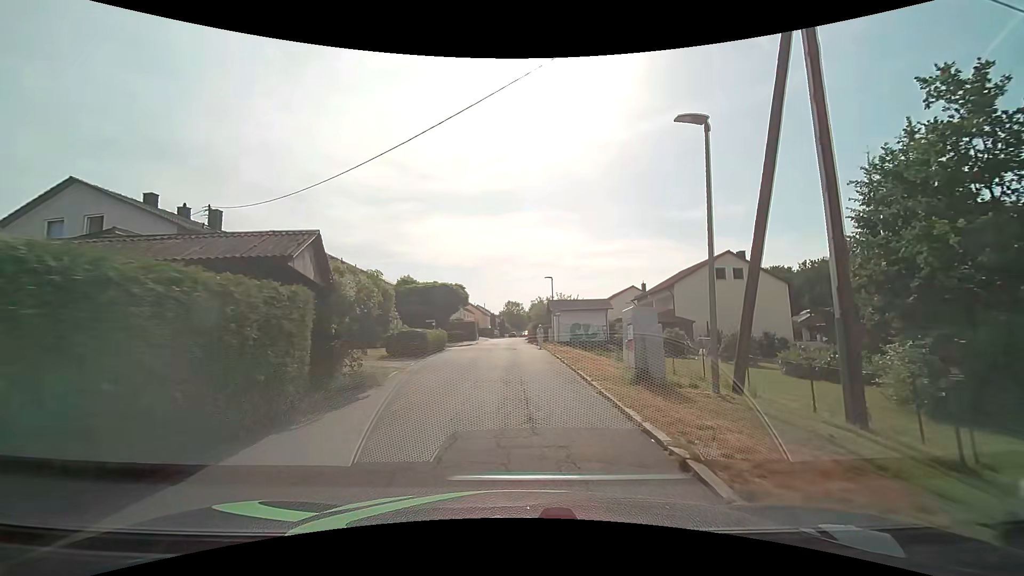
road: residential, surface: asphalt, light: Day
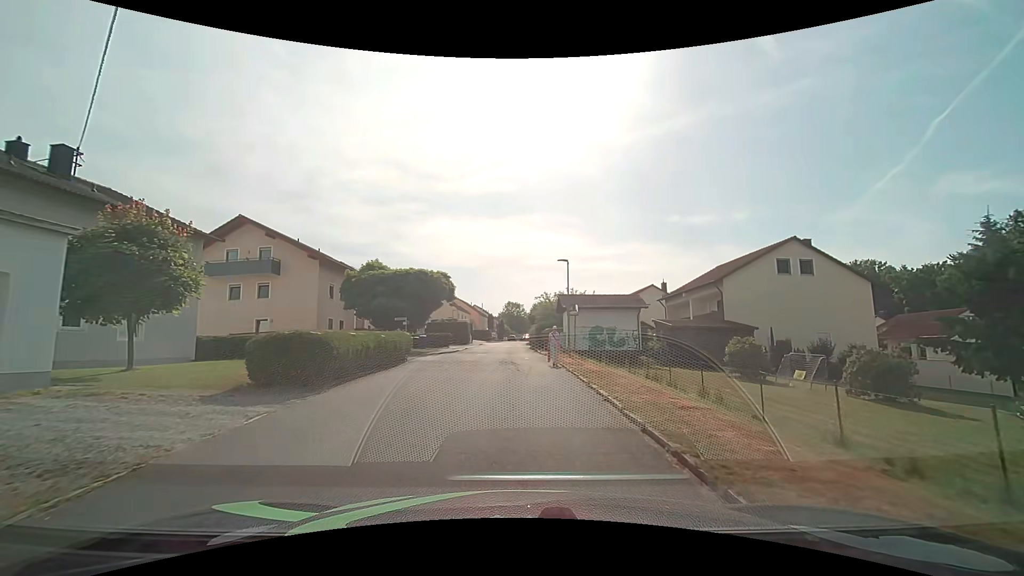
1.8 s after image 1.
(0.0, +11.4) m; 0°
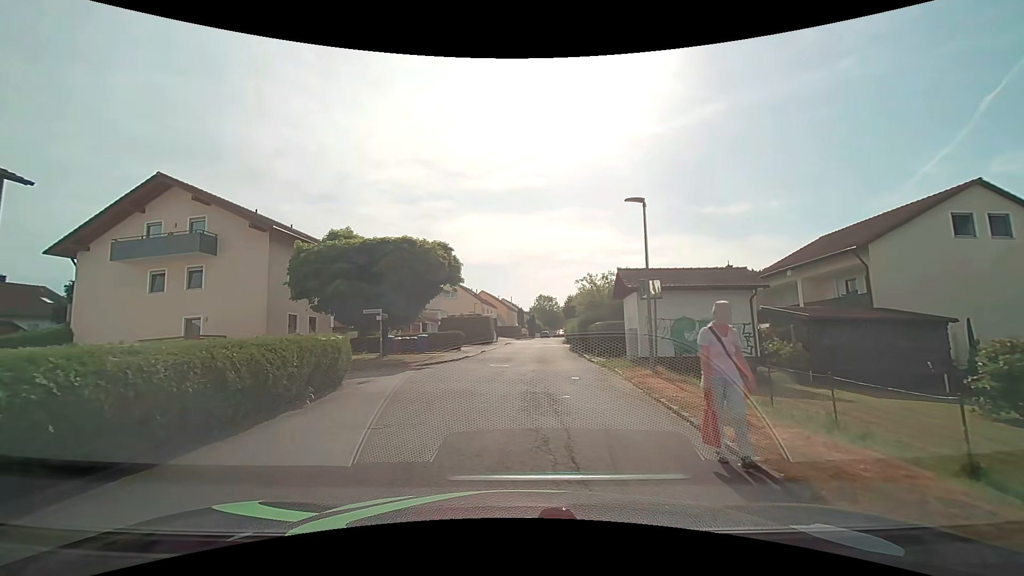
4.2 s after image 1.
(+0.1, +11.8) m; -2°
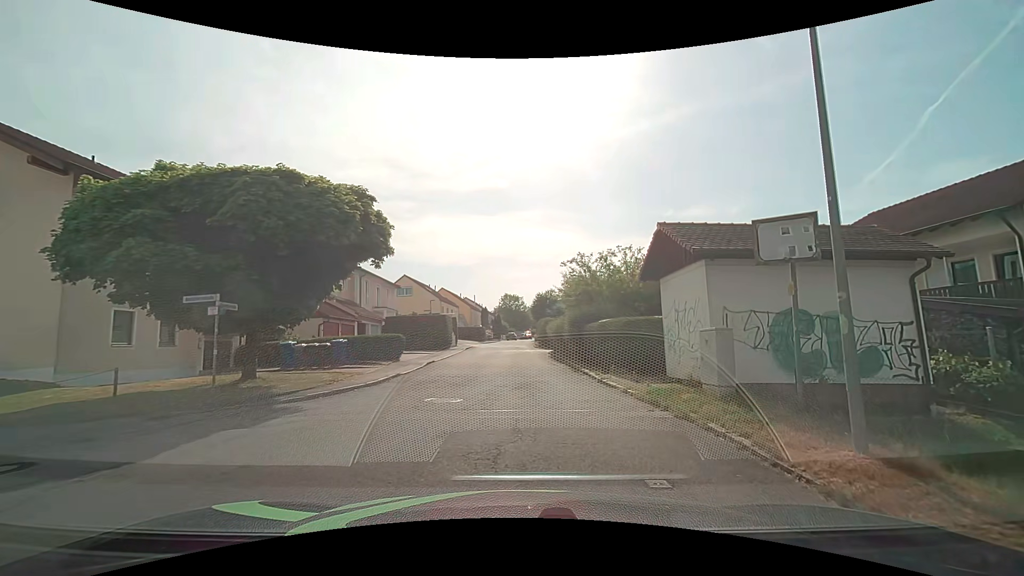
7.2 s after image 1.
(-0.2, +9.8) m; +3°
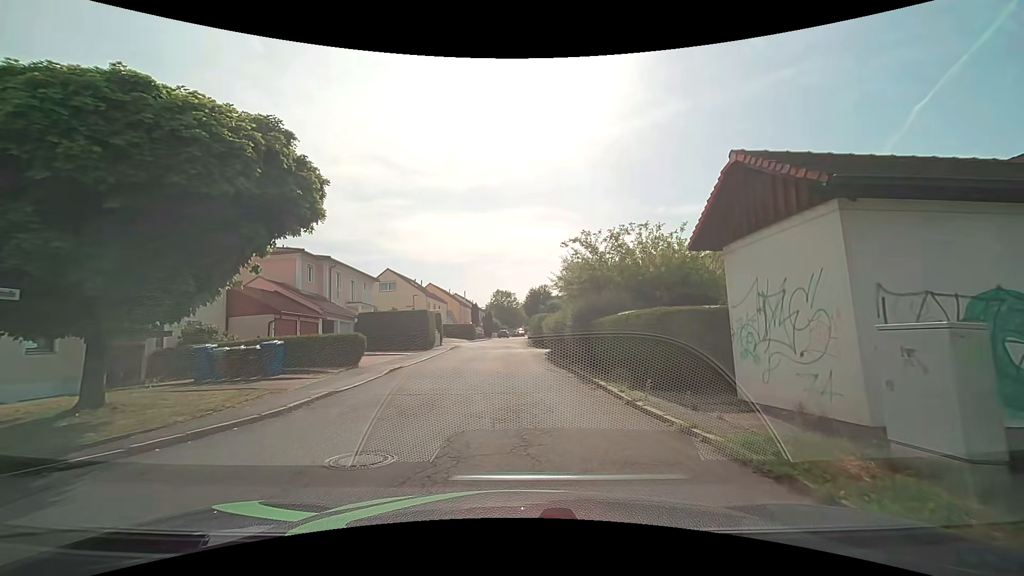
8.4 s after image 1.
(+0.1, +4.9) m; +1°
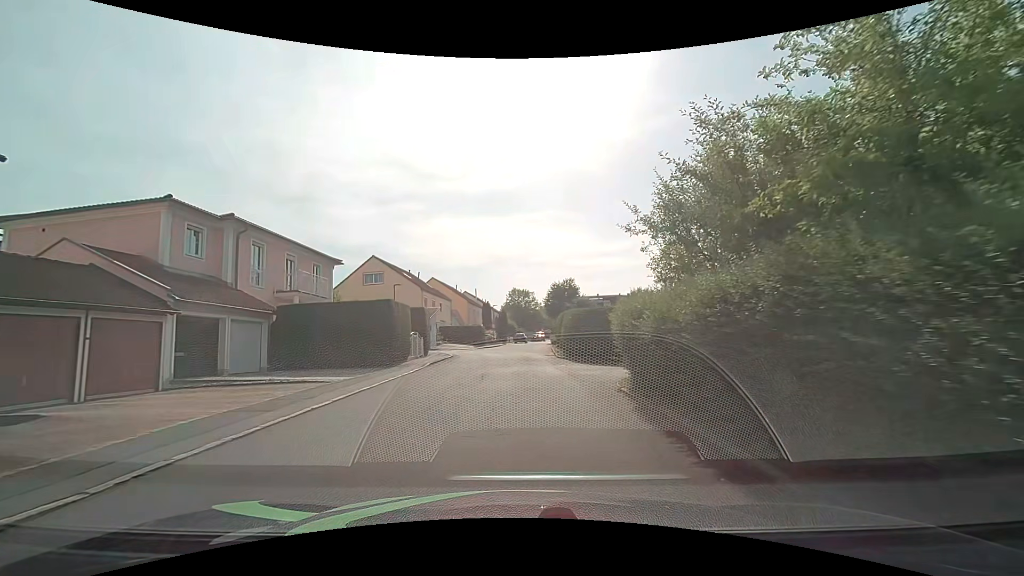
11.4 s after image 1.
(-0.3, +15.1) m; -2°
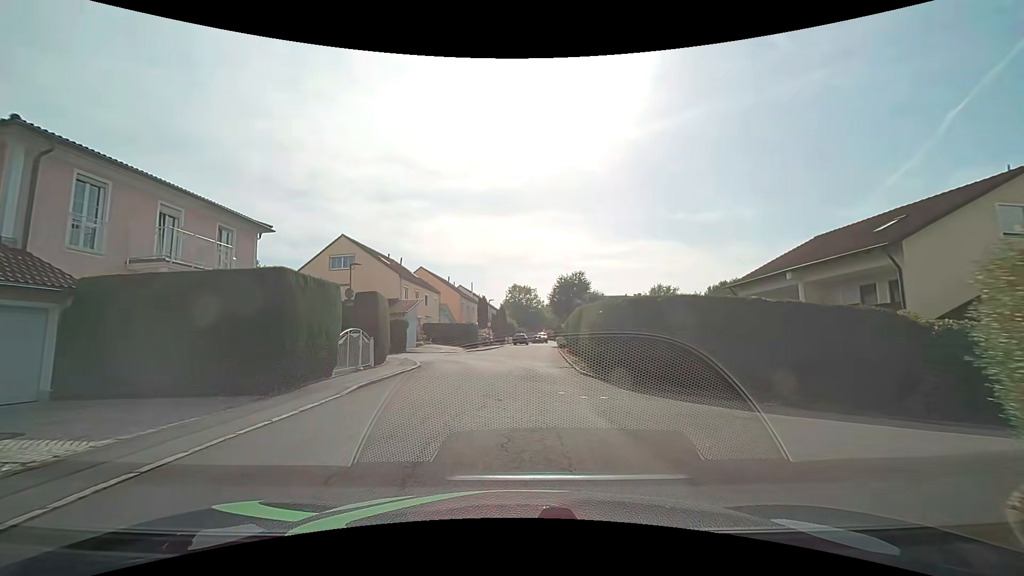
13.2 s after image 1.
(-0.1, +10.1) m; -1°
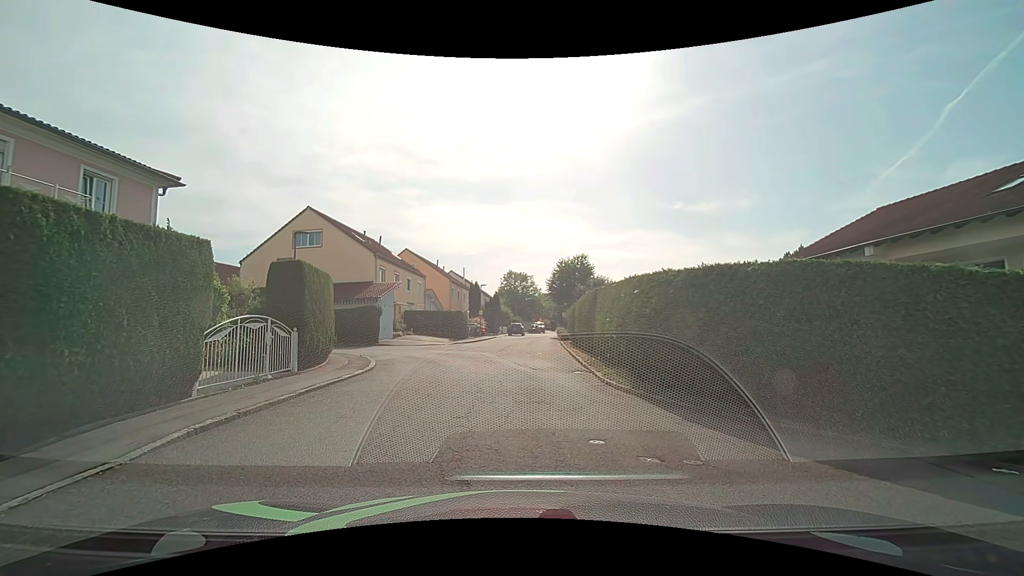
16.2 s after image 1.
(+0.1, +5.8) m; +1°
